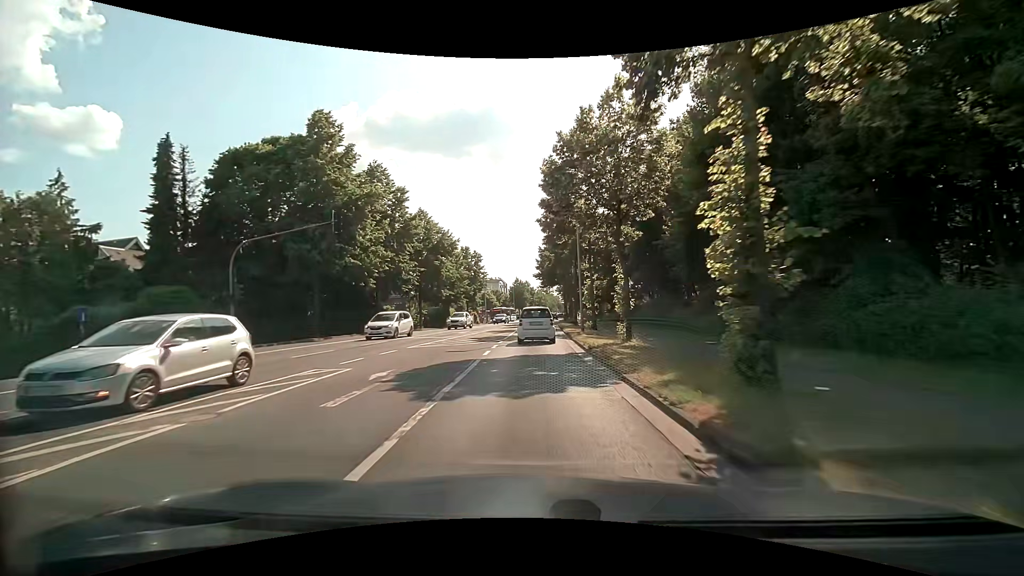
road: secondary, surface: asphalt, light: Day
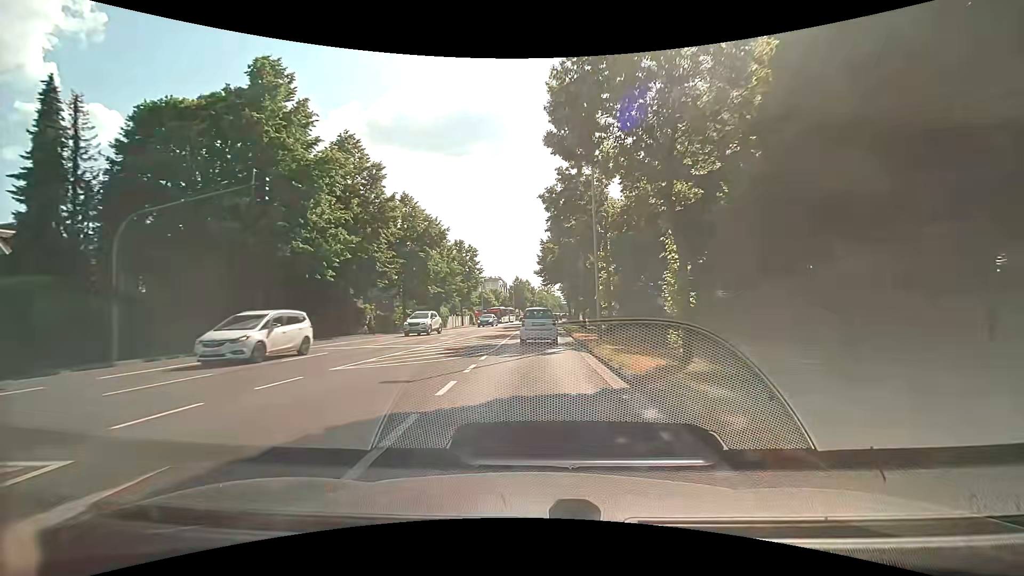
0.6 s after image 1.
(0.0, +7.5) m; 0°
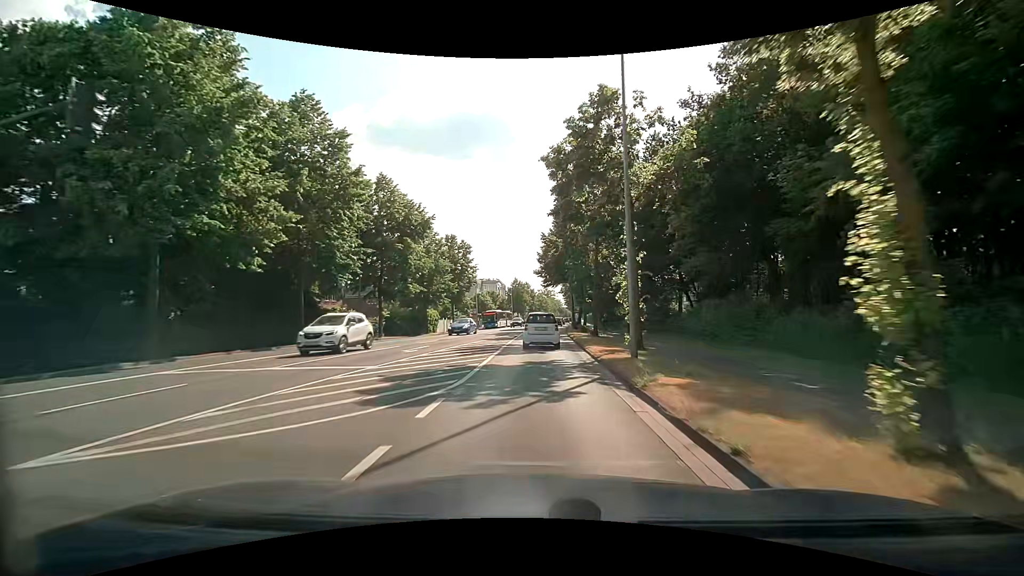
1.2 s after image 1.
(0.0, +7.6) m; 0°
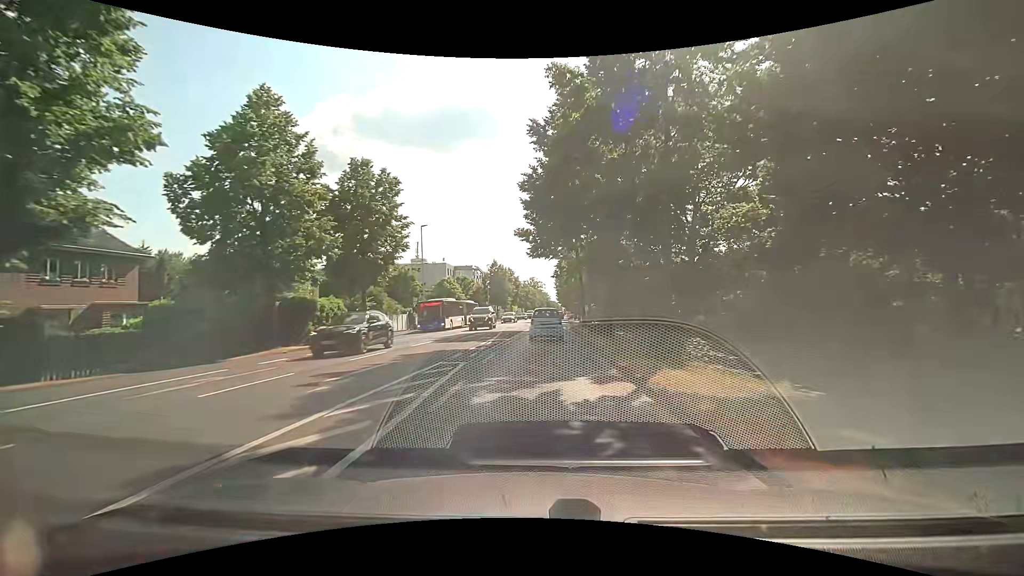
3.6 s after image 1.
(+0.6, +30.2) m; +2°
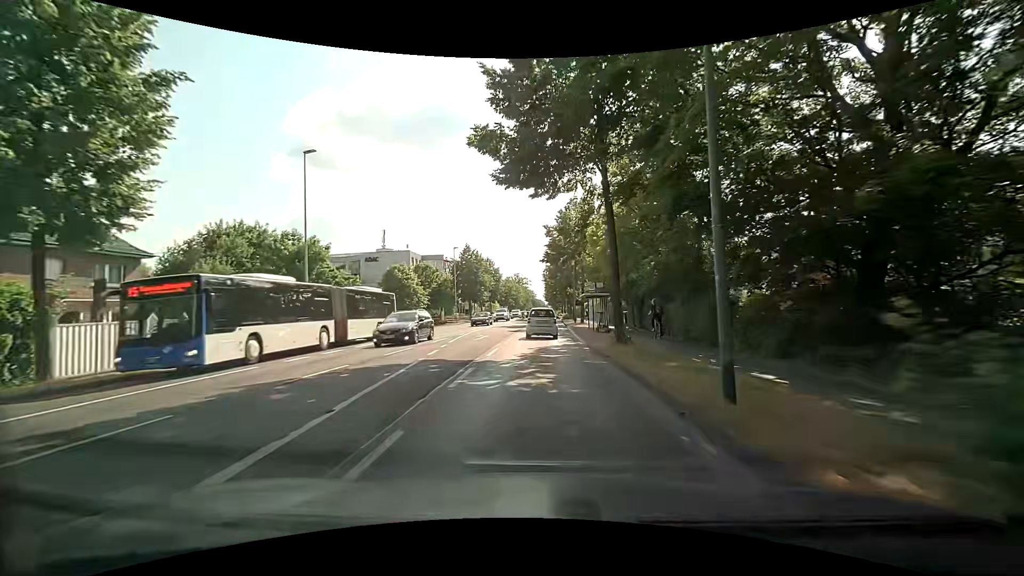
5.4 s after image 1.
(+0.4, +22.7) m; +3°
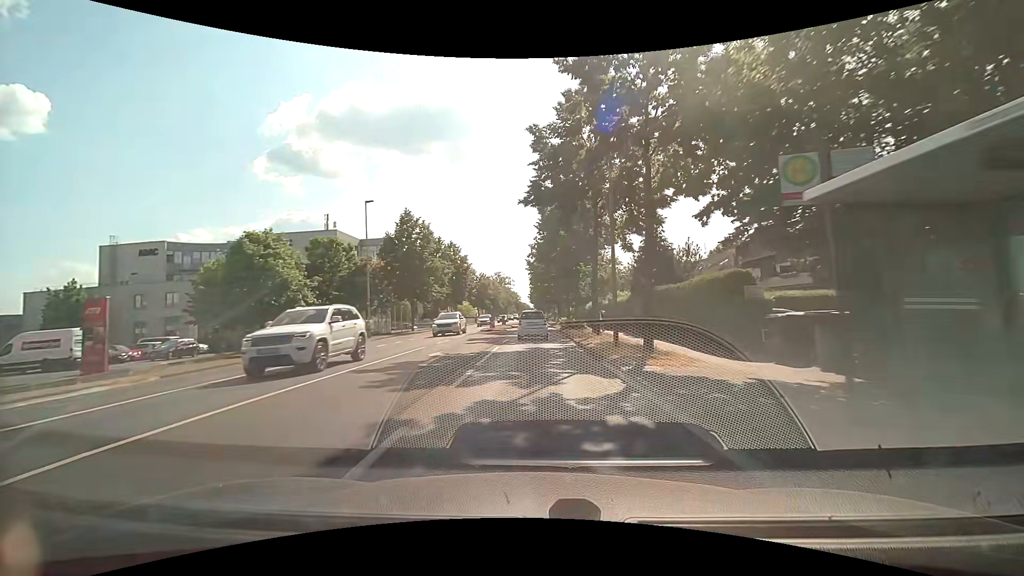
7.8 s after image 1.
(-0.1, +30.4) m; +1°
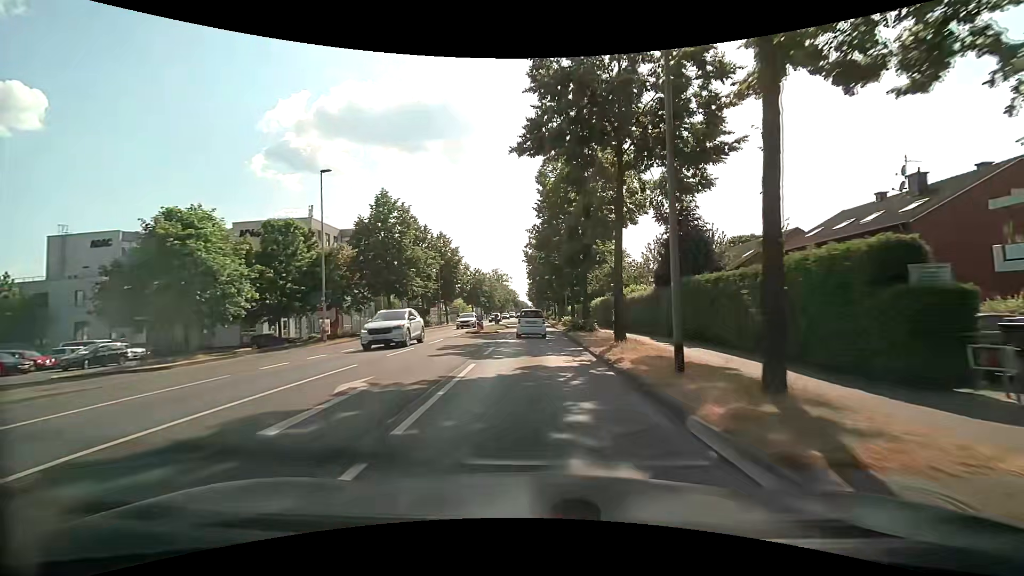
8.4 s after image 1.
(0.0, +7.6) m; 0°
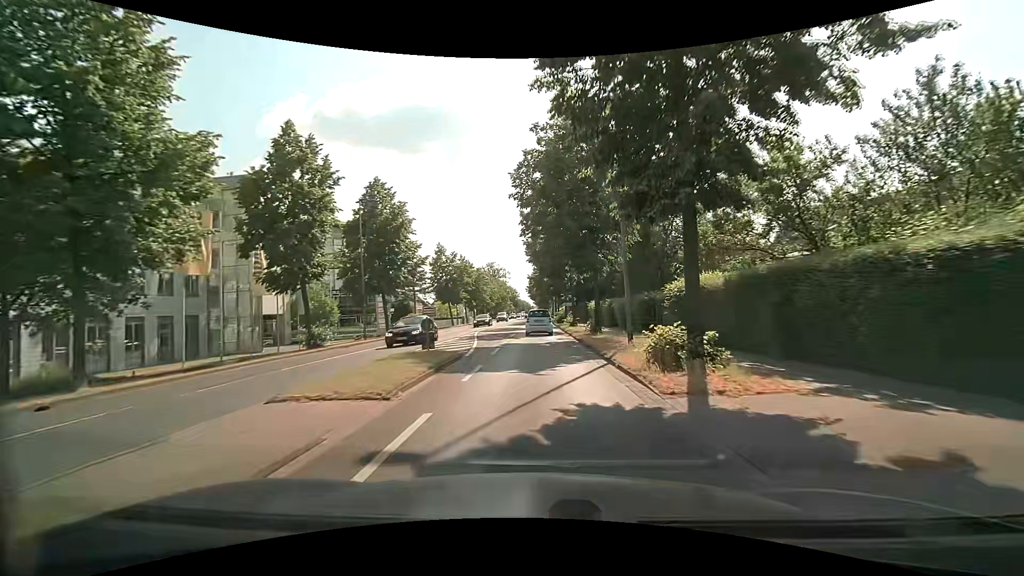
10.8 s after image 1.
(-0.2, +30.5) m; 0°
(0, +10) (0, +20) (0, +30) (0, +40) (0, +50) (0, +60) (0, +70) (0, +80) (0, +90) (0, +100) m
